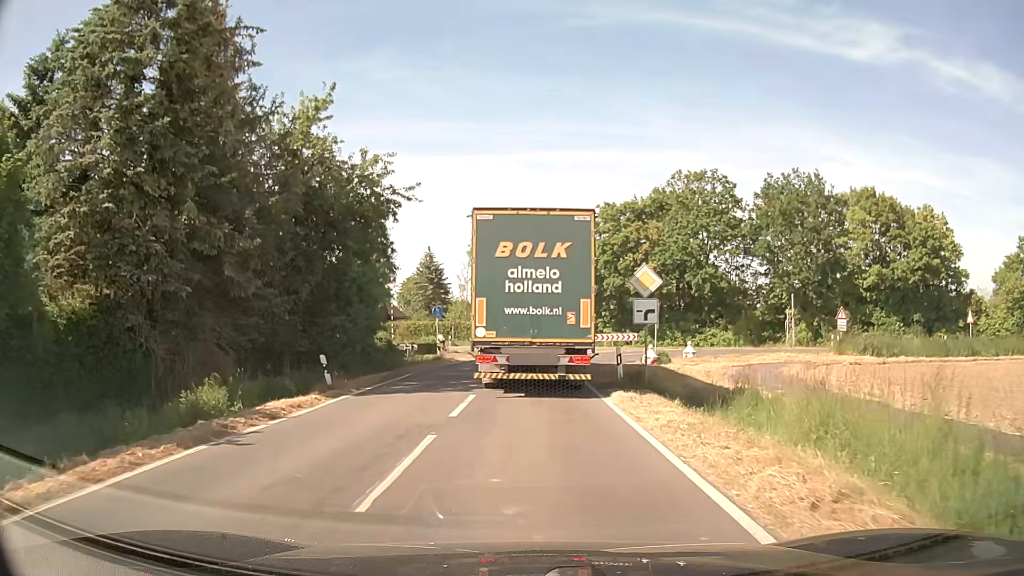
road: secondary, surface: asphalt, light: Day
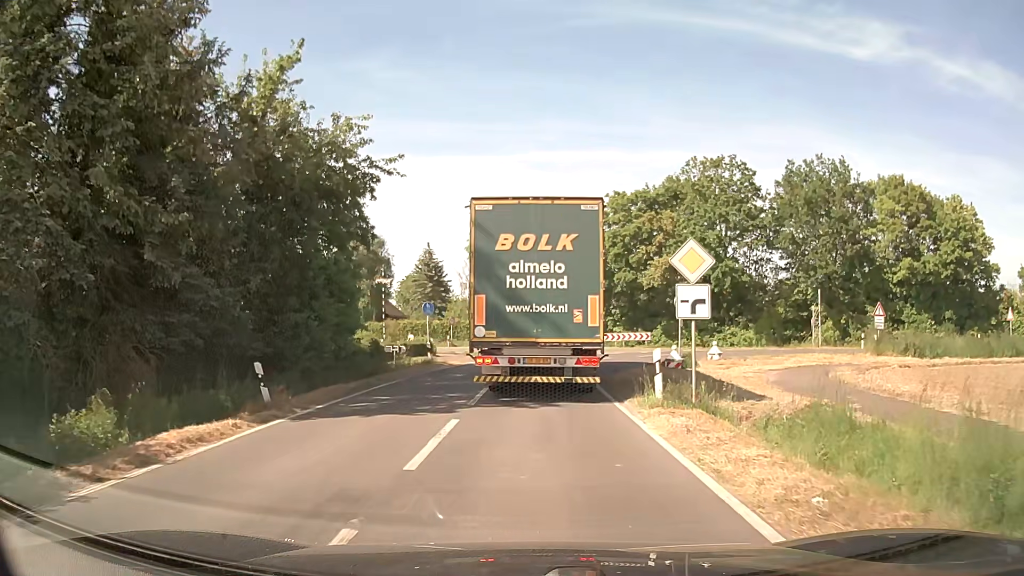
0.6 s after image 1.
(0.0, +4.4) m; 0°
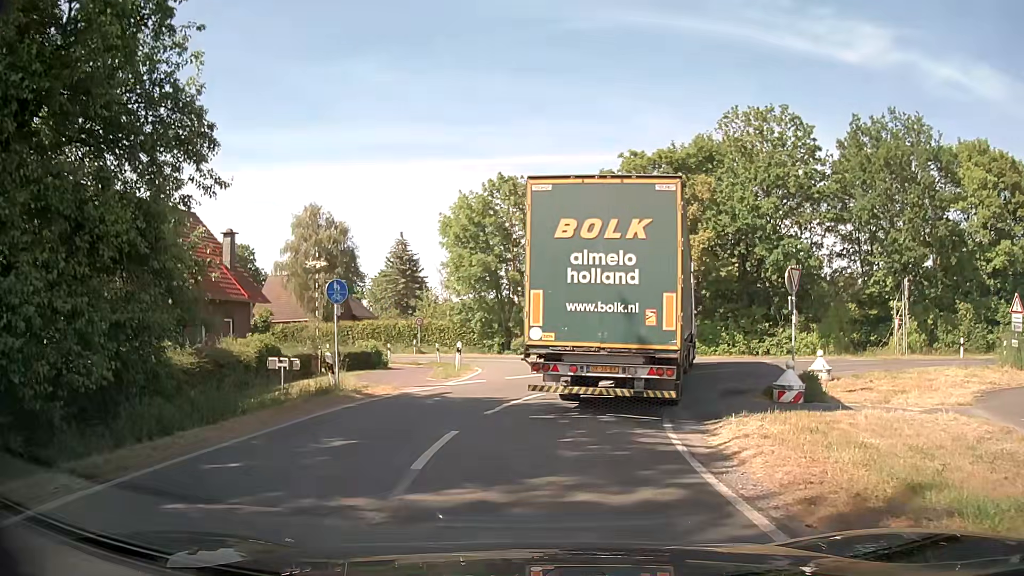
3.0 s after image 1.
(0.0, +13.0) m; +1°
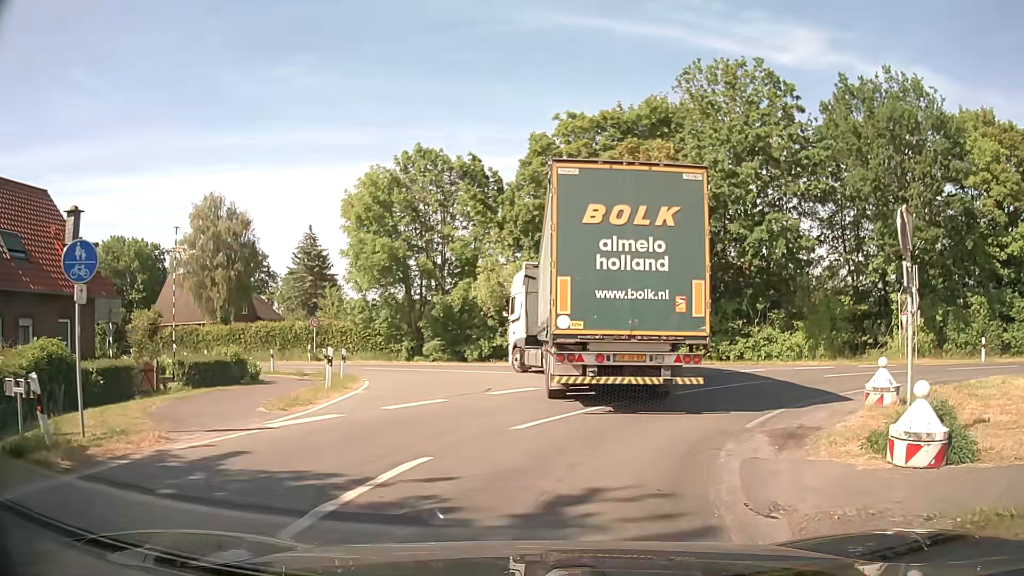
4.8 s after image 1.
(+0.5, +7.9) m; +8°
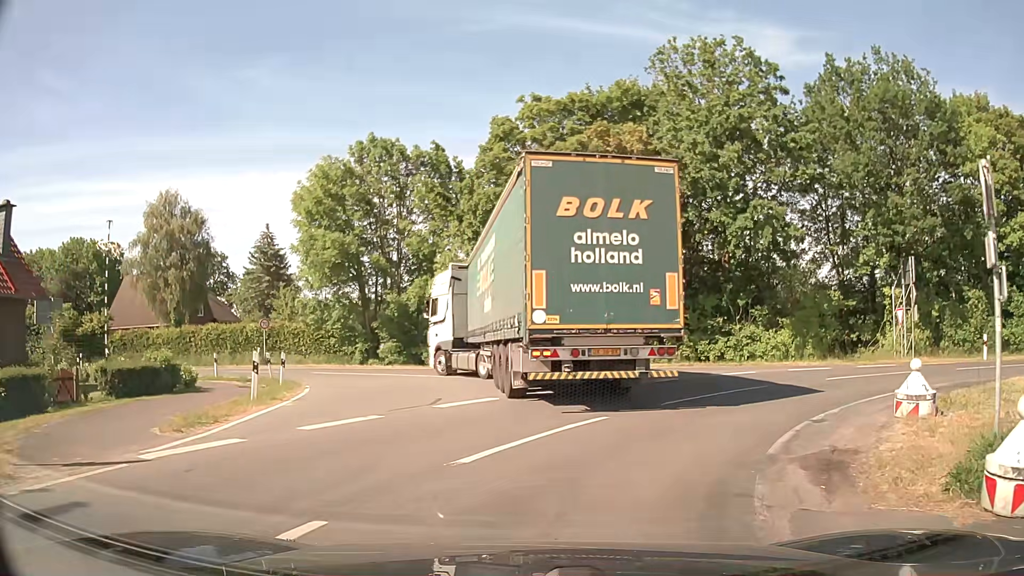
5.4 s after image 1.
(0.0, +2.6) m; +2°
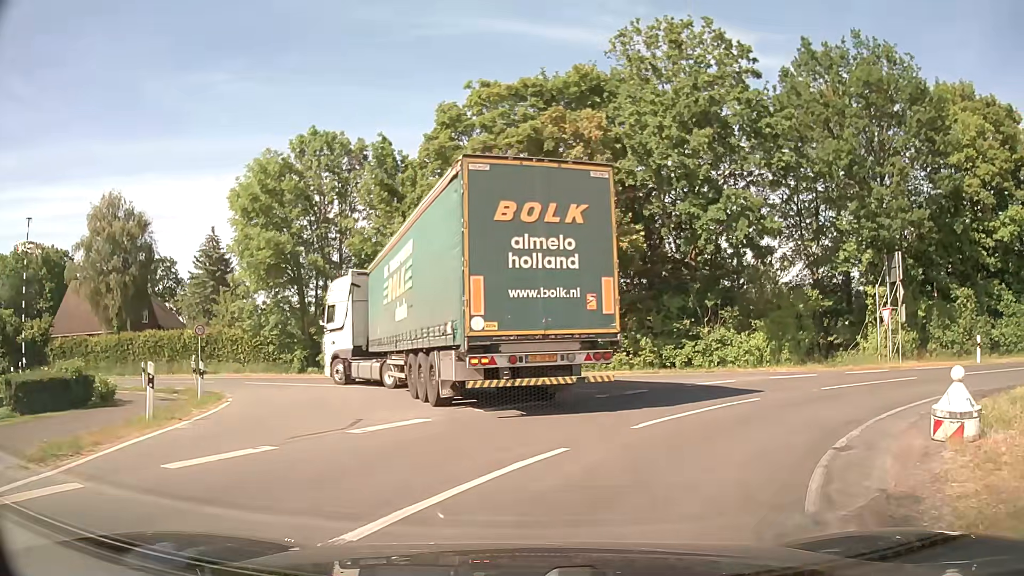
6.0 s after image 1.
(+0.1, +2.6) m; +4°
